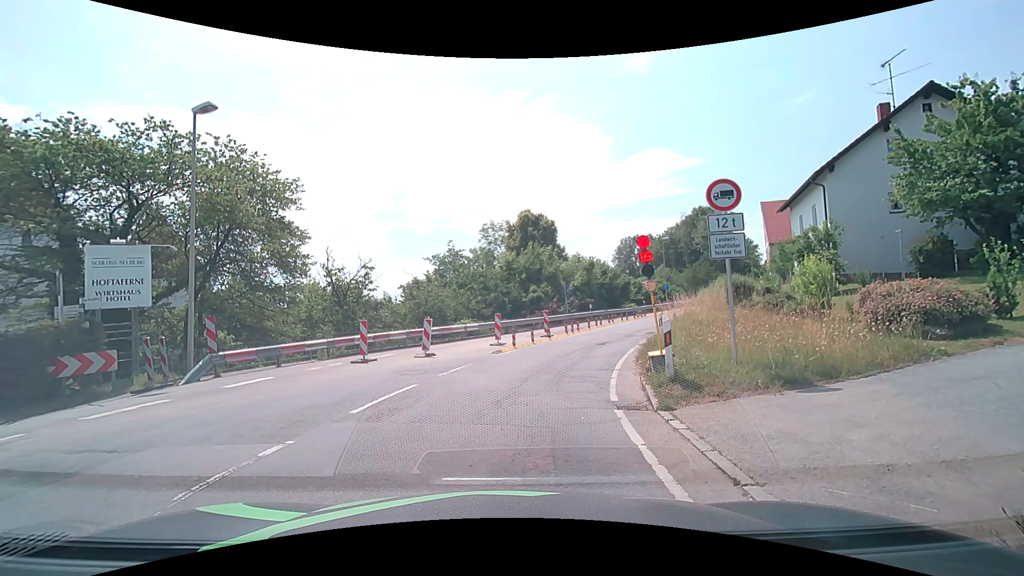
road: secondary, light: Day
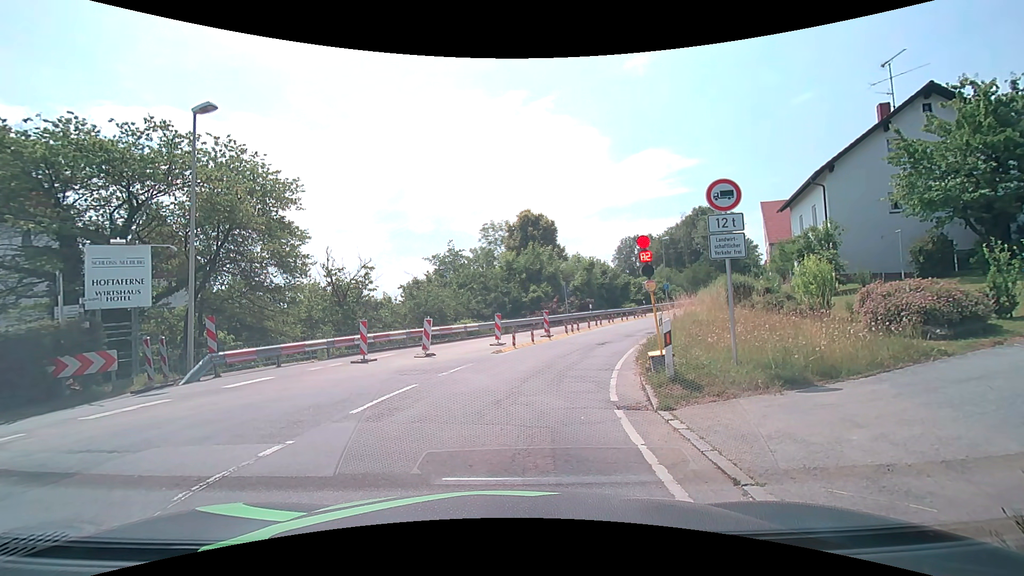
(0.0, 0.0) m; 0°
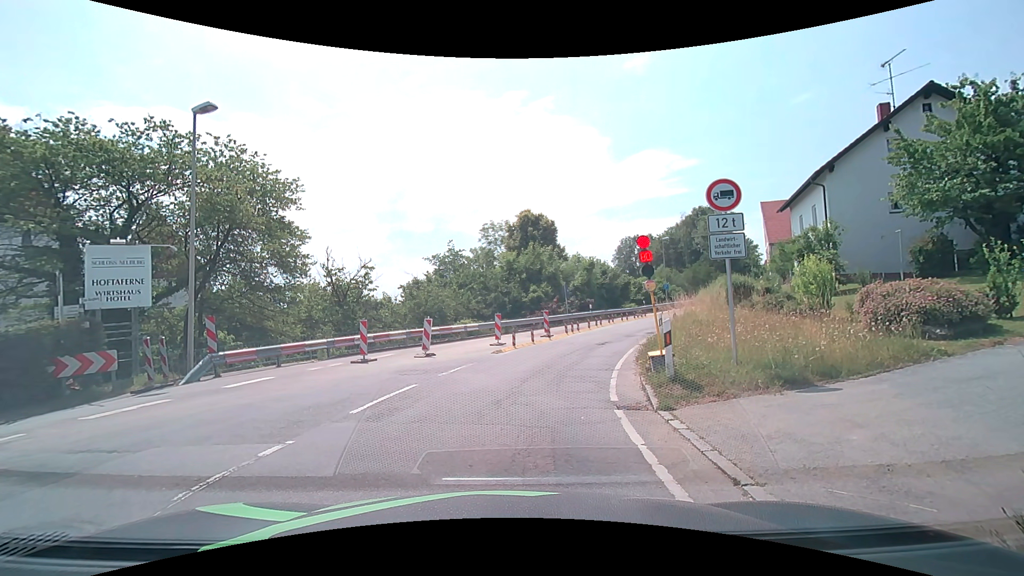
(0.0, 0.0) m; 0°
(0, +10) (+3, +20) (+6, +29) (+11, +38) (+16, +47) (+21, +55) (+27, +63) (+34, +71) (+40, +78) (+47, +86) m
